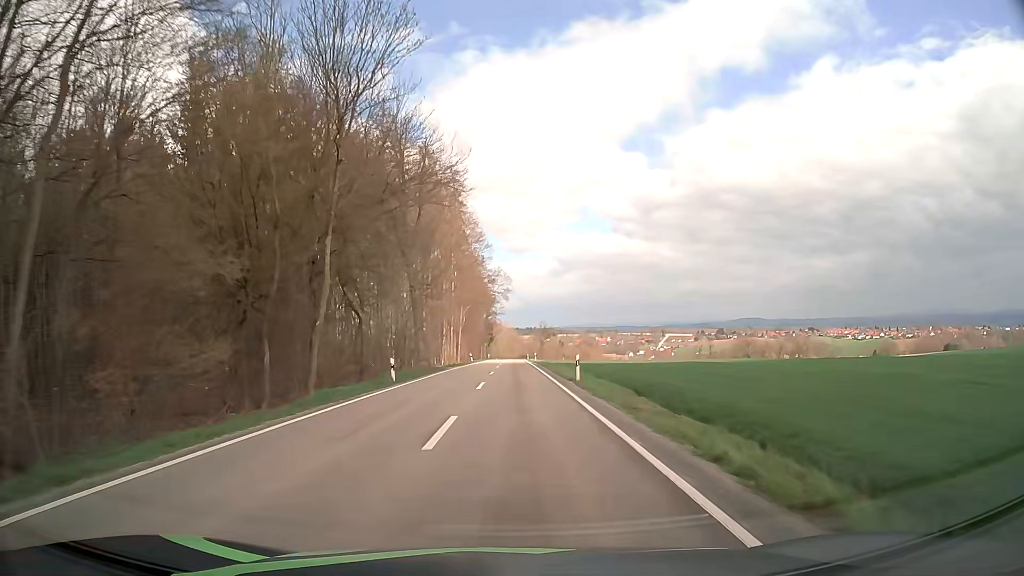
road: tertiary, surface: asphalt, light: Day
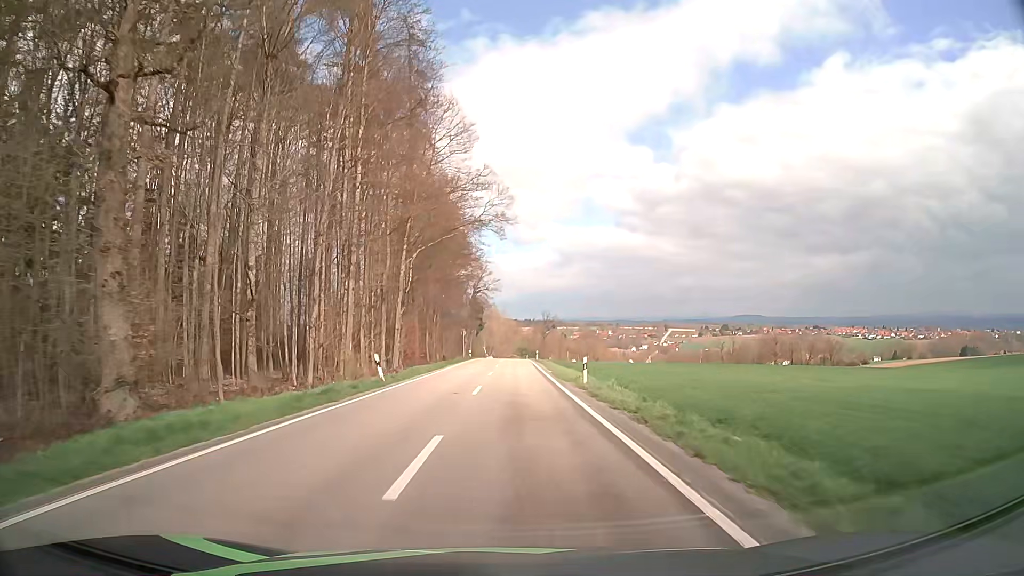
(+0.4, +52.5) m; 0°
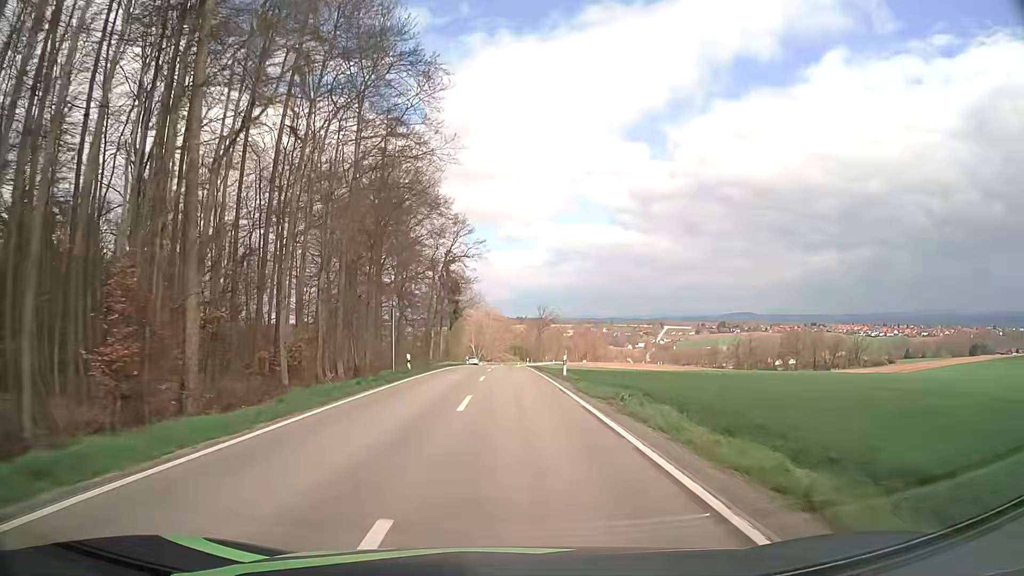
(+0.1, +42.2) m; +1°
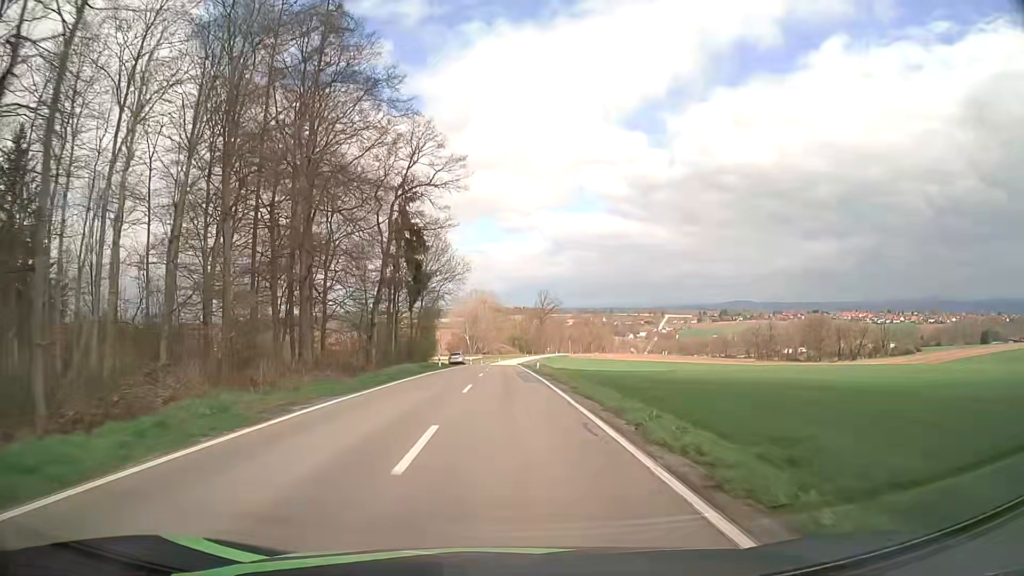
(+0.1, +31.3) m; 0°
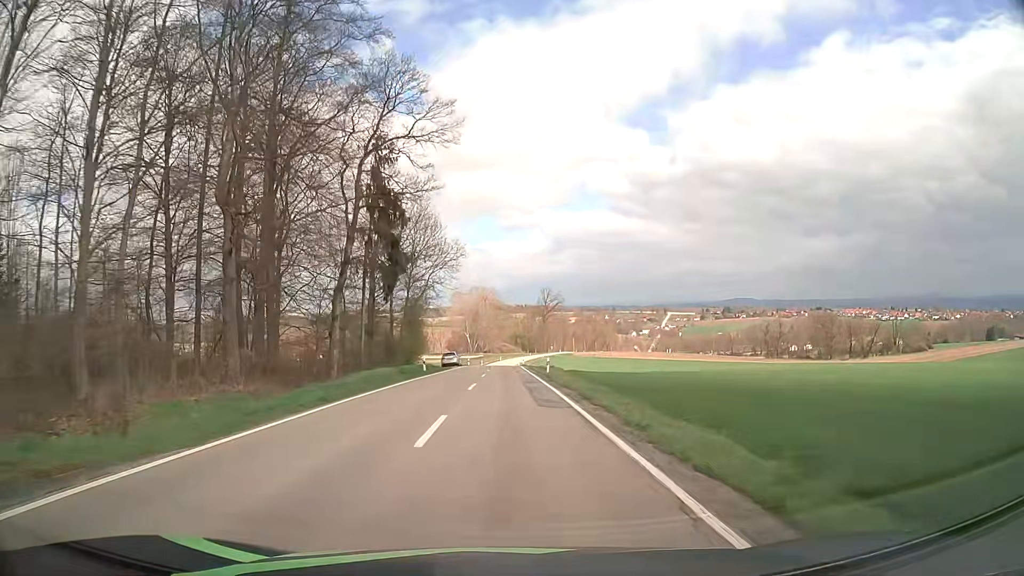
(0.0, +10.3) m; 0°
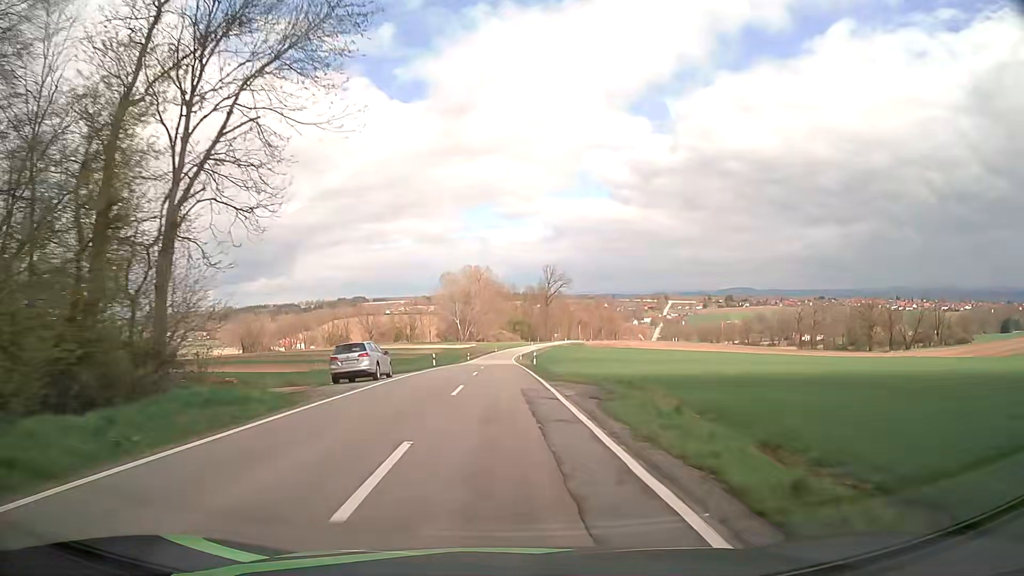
(-0.1, +40.9) m; 0°
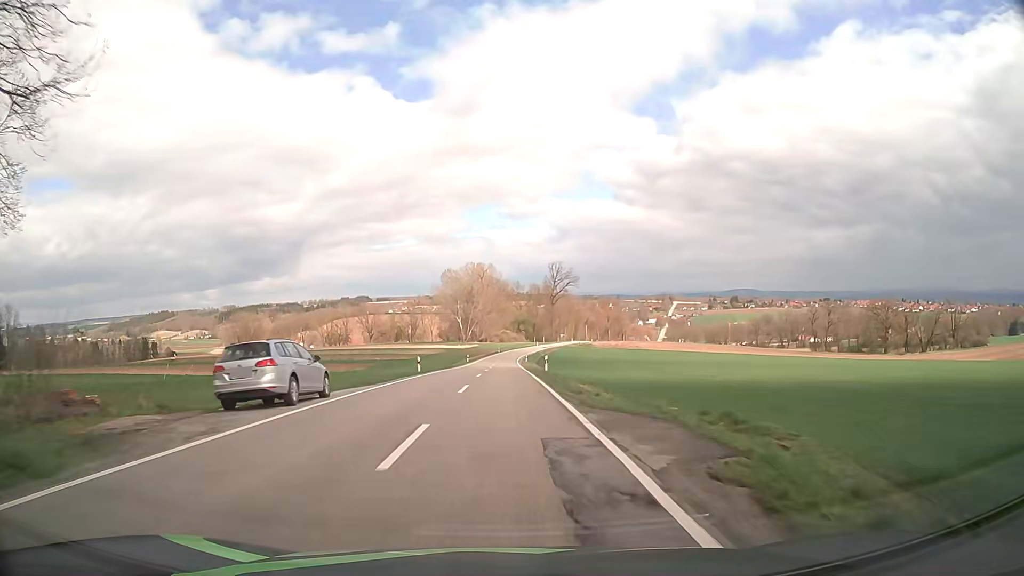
(0.0, +10.3) m; 0°
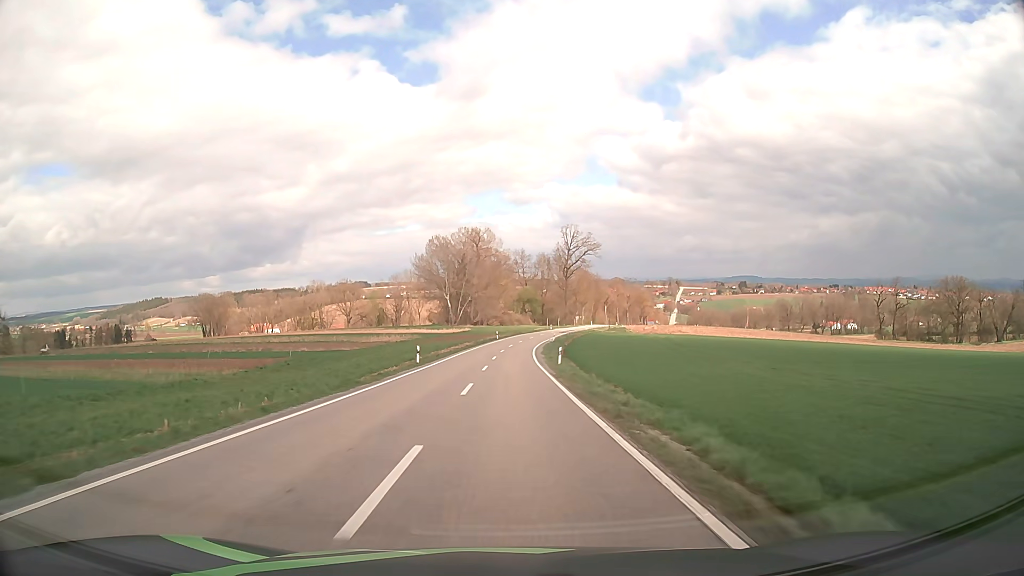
(-0.2, +51.9) m; 0°
